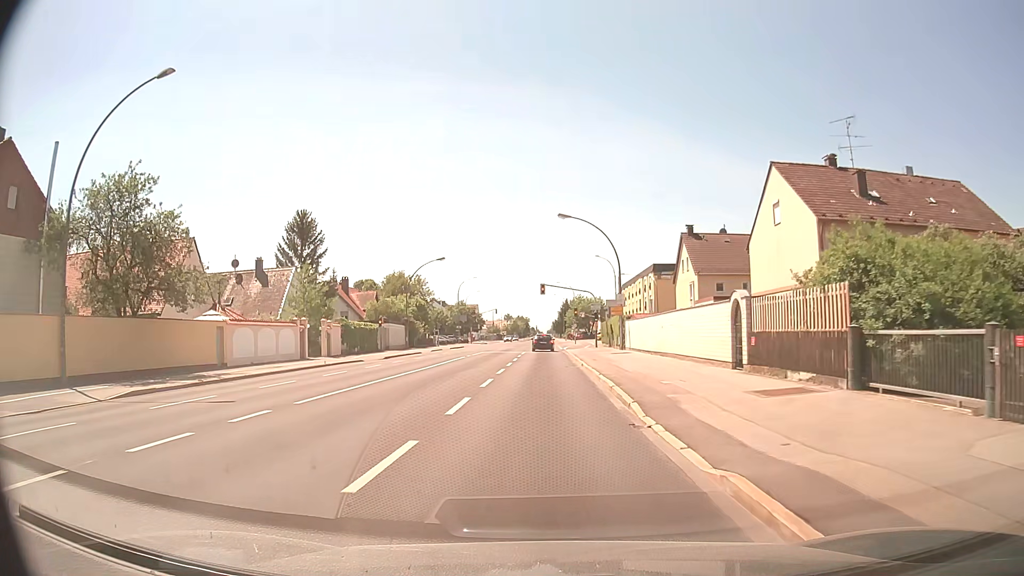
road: secondary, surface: asphalt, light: Day
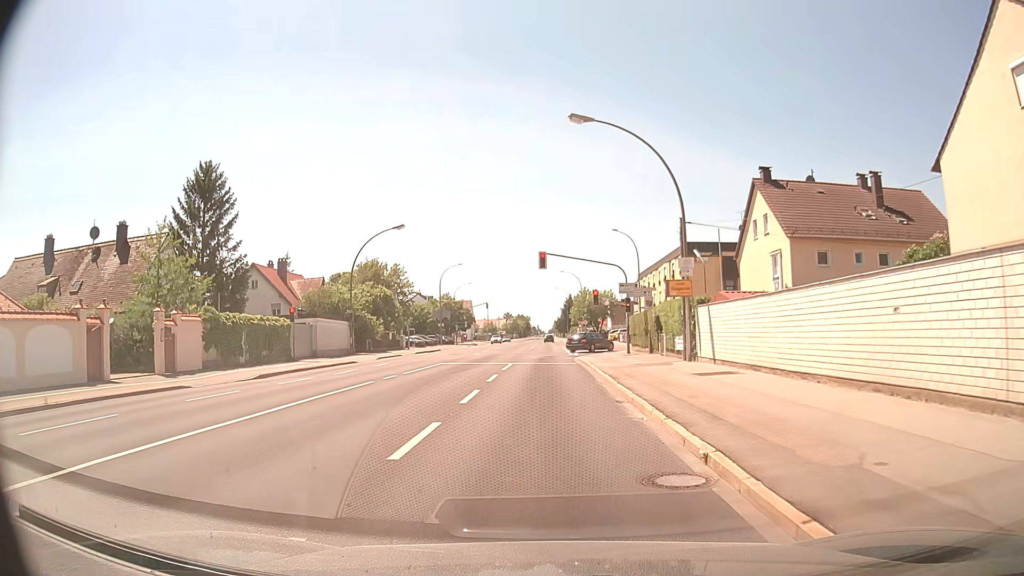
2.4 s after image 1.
(0.0, +22.3) m; 0°
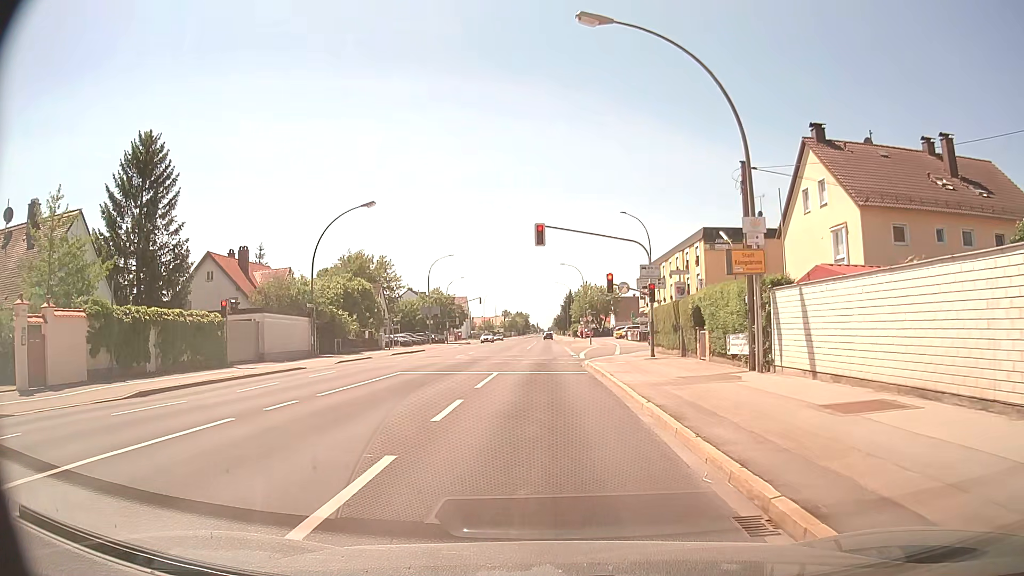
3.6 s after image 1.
(0.0, +8.8) m; 0°
(0, +10) (0, +20) (0, +30) (+2, +40) (+8, +47) (+18, +50) (+28, +52) (+38, +53) (+48, +55) (+57, +57) m
